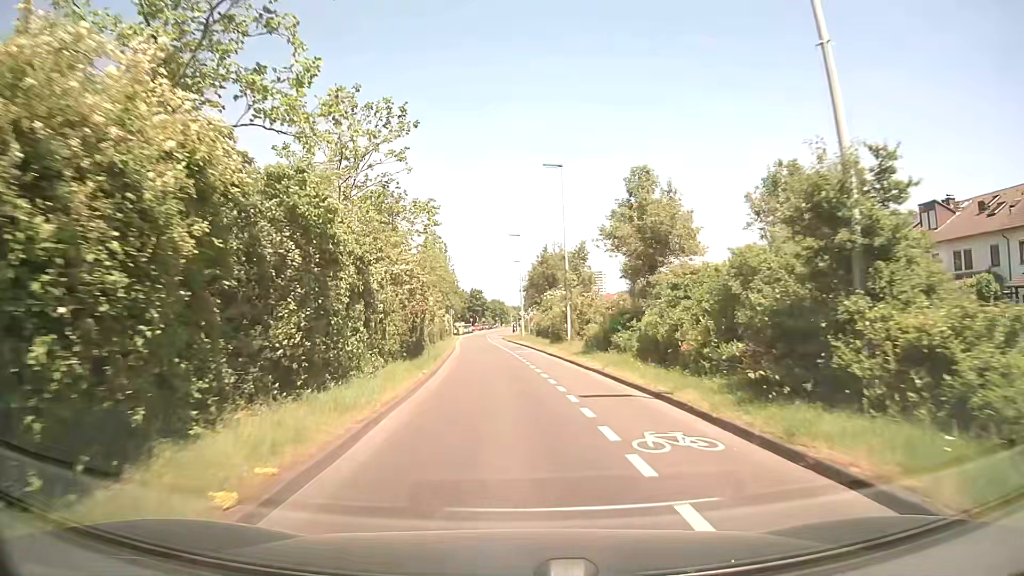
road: secondary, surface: asphalt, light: Day
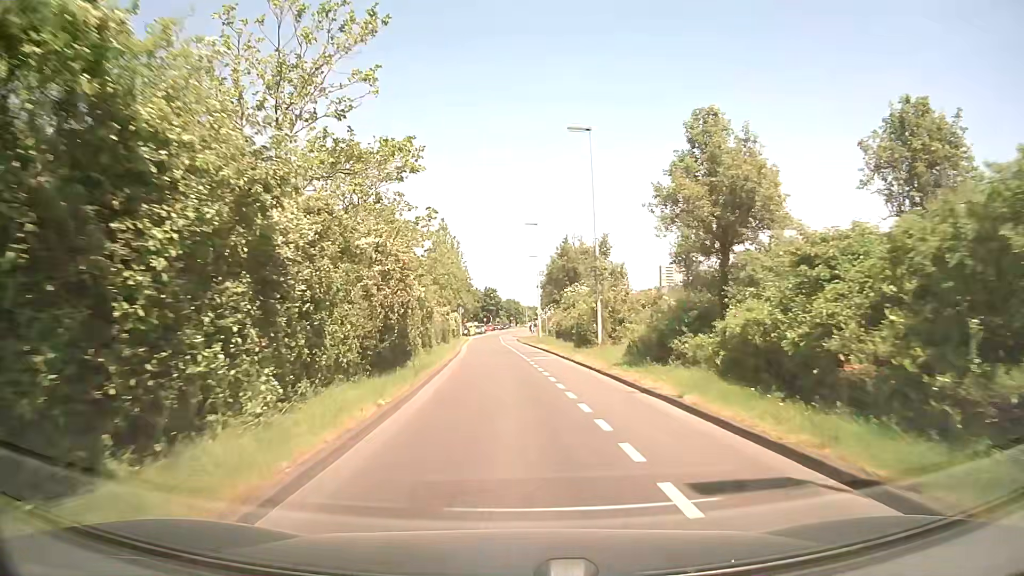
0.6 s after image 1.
(-0.1, +7.3) m; -1°
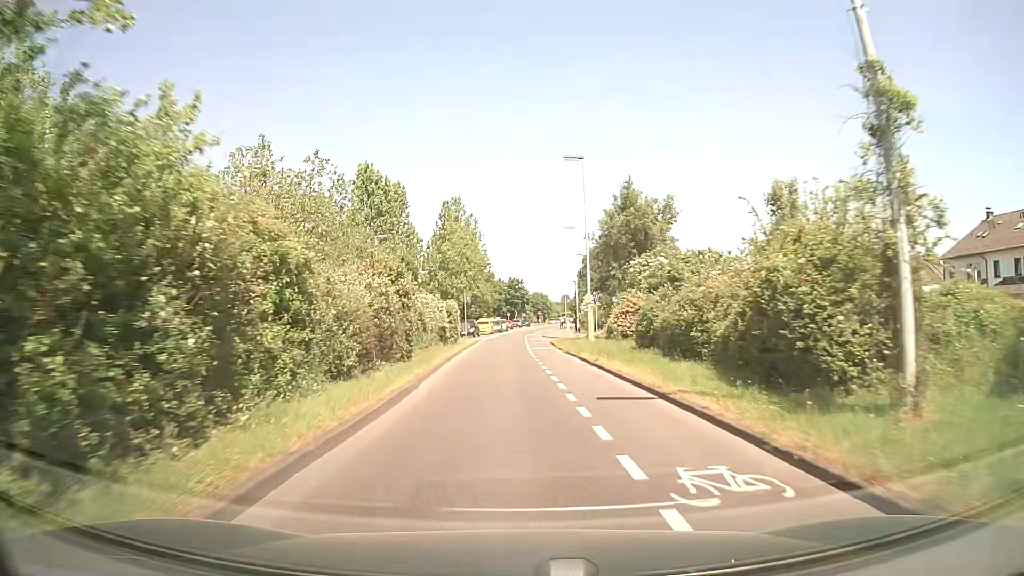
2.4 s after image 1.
(-0.5, +22.9) m; -2°
(0, +10) (0, +20) (-1, +30) (-1, +40) (-1, +50) (-1, +60) (0, +70) (+1, +80) (+2, +90) (+3, +100) m
